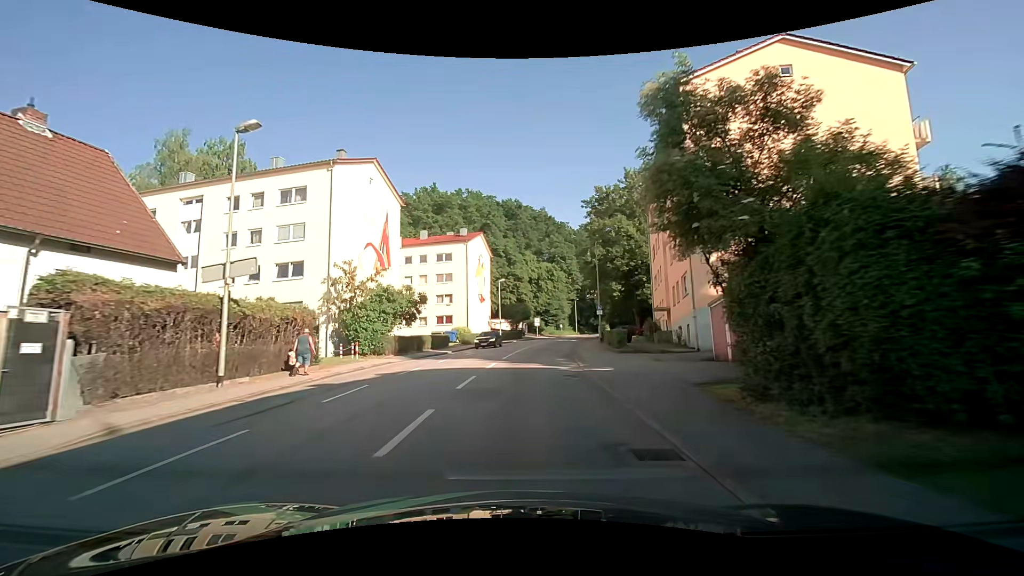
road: tertiary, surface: asphalt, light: Day
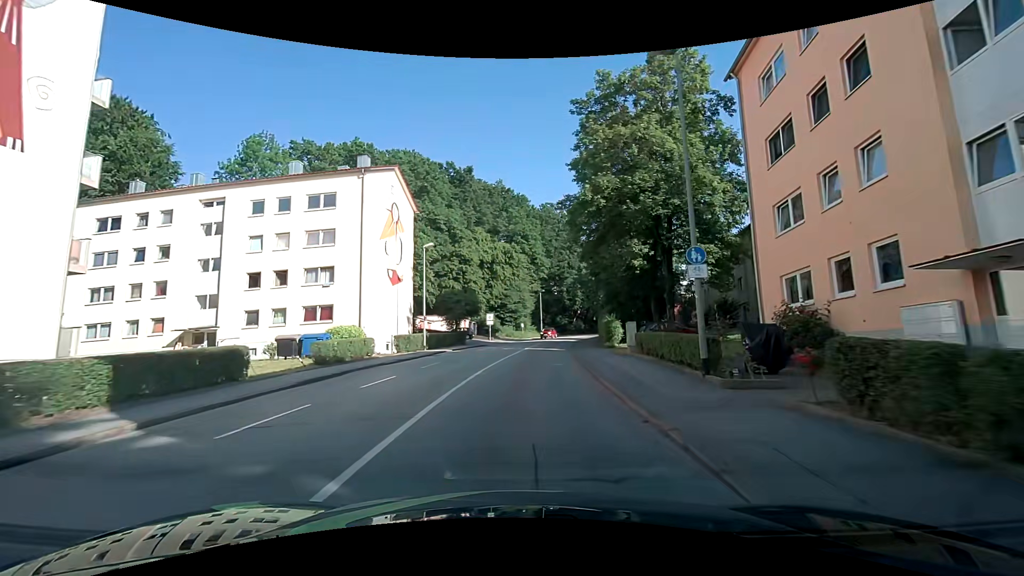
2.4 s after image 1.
(+1.1, +27.7) m; +5°
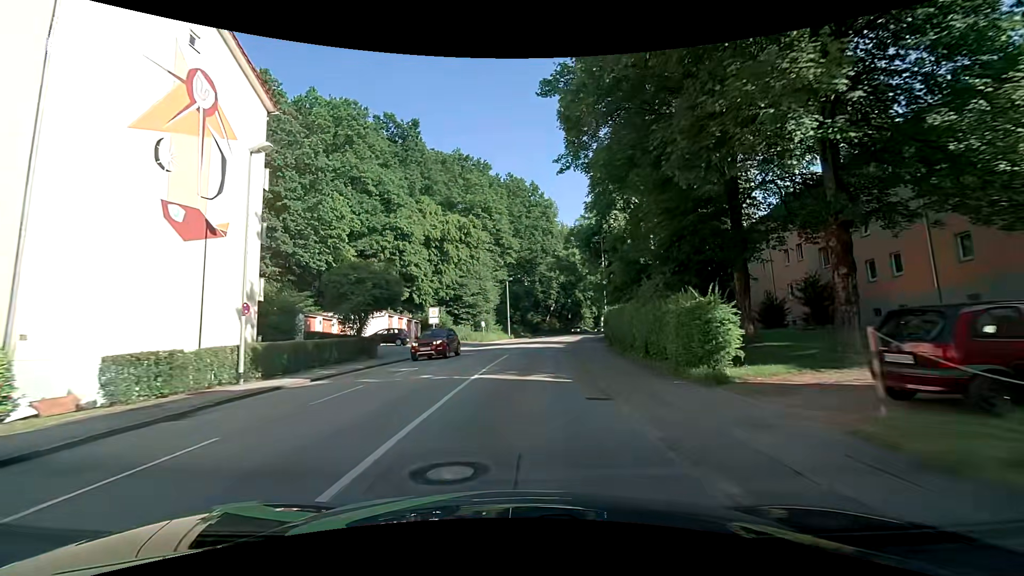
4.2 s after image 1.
(+0.9, +20.8) m; +3°
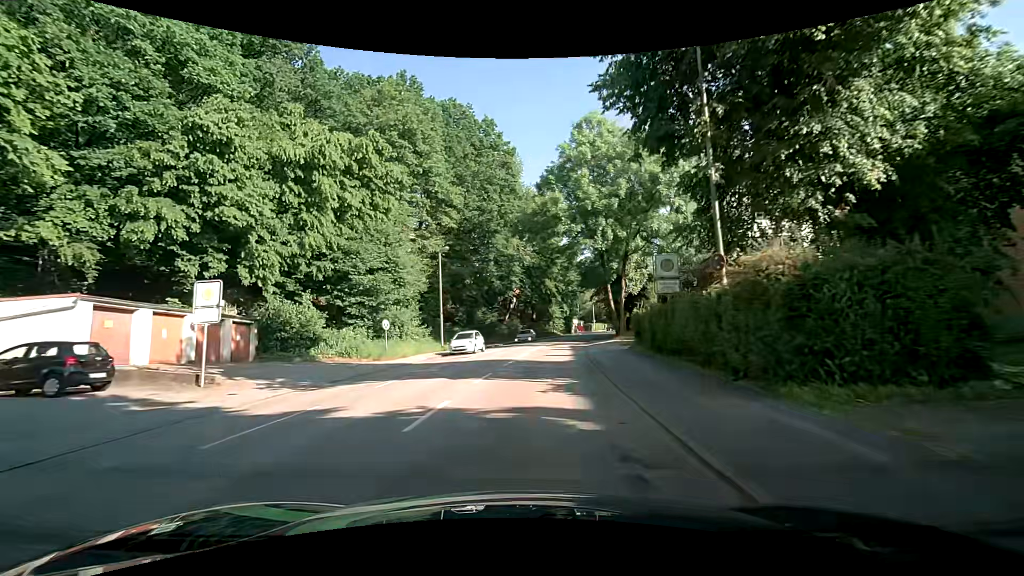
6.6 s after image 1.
(+1.5, +27.8) m; +5°
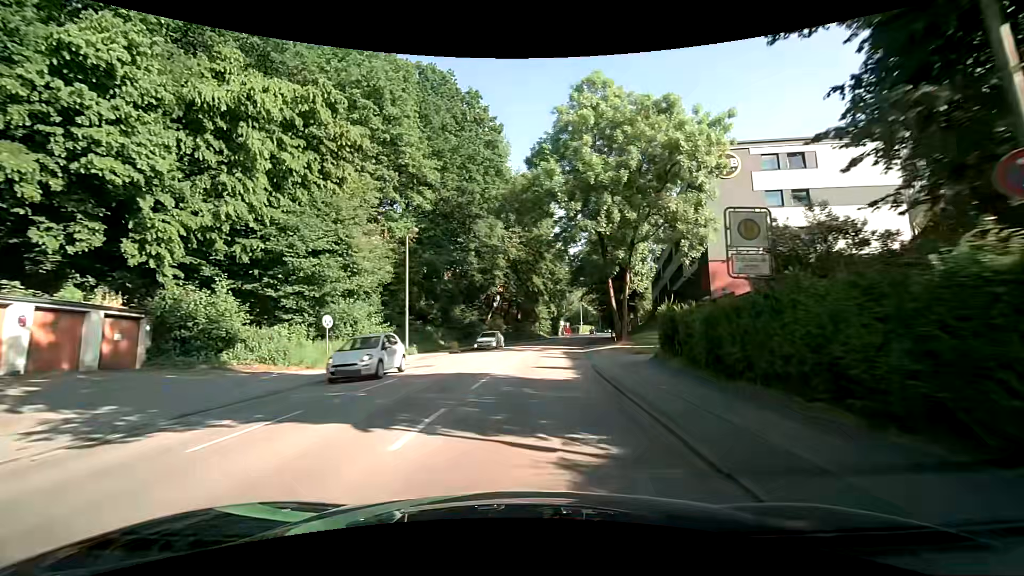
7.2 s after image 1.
(+0.1, +6.9) m; +2°
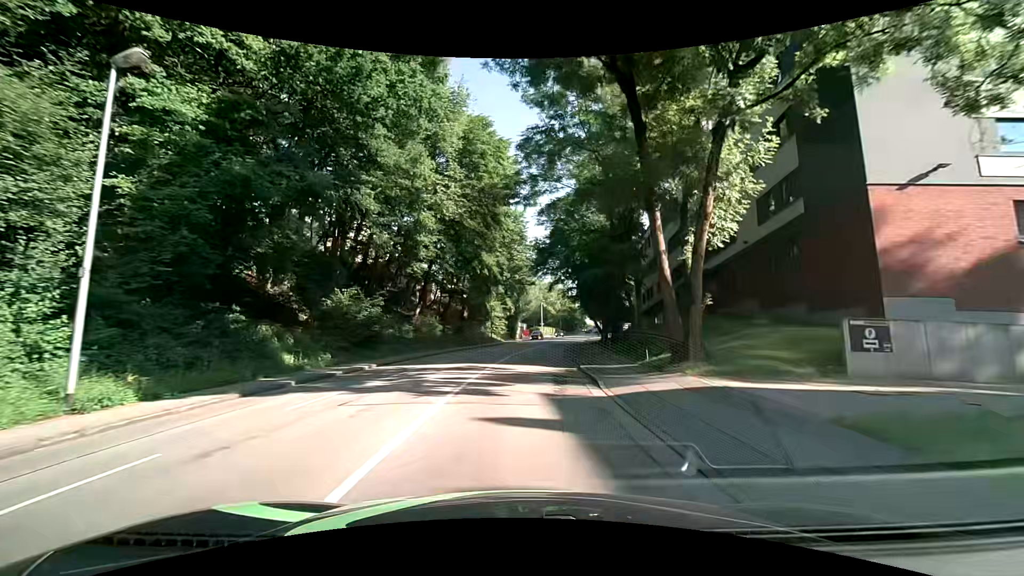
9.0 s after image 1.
(+1.0, +20.8) m; +5°
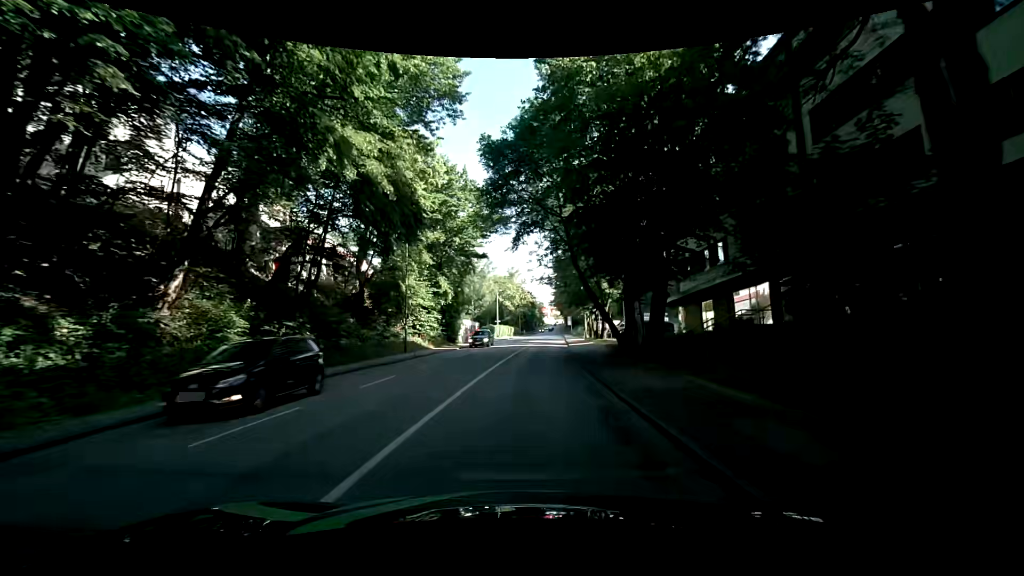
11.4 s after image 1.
(+1.1, +27.6) m; +5°
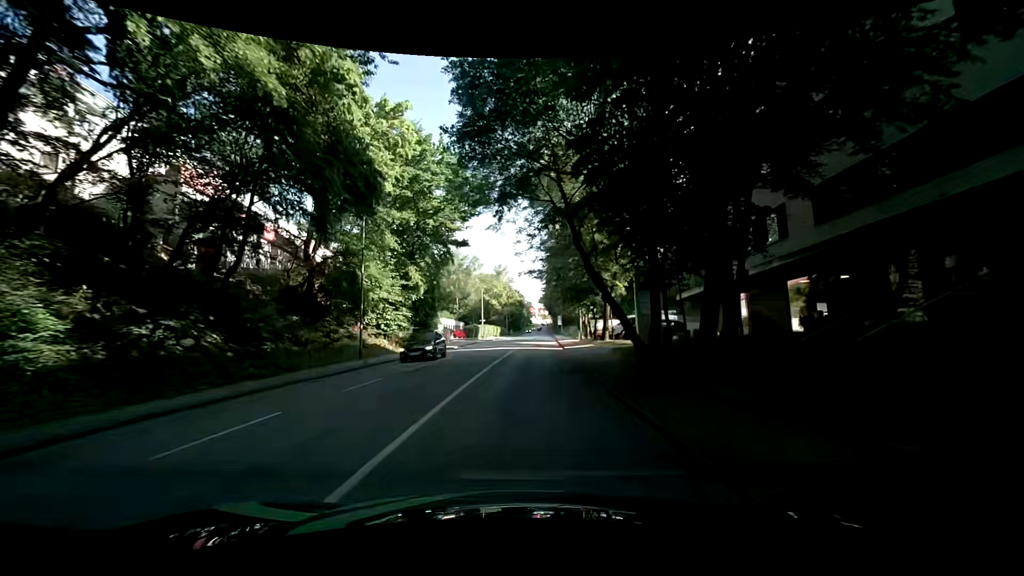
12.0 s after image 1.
(+0.1, +6.9) m; +2°
(0, +10) (0, +20) (+1, +30) (+1, +40) (+1, +50) (+2, +60) (+2, +70) (+3, +80) (+3, +90) (+4, +100) m
